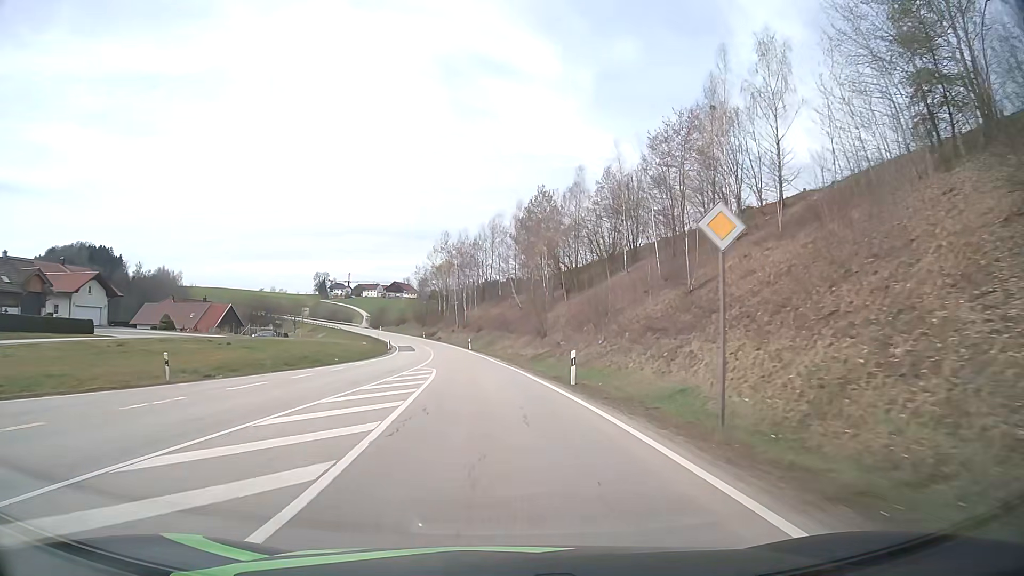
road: secondary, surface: asphalt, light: Day
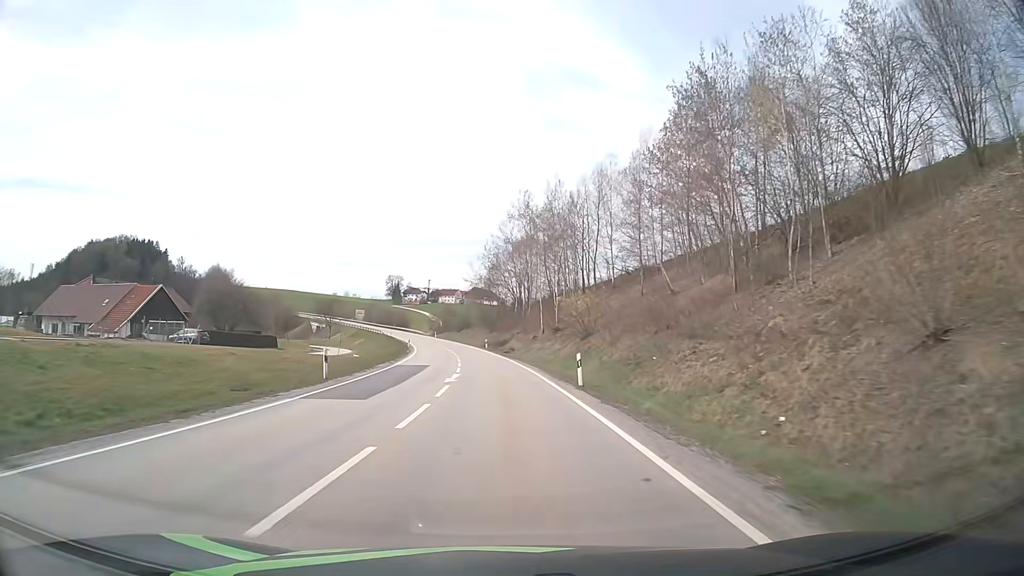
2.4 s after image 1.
(-3.3, +48.5) m; -7°
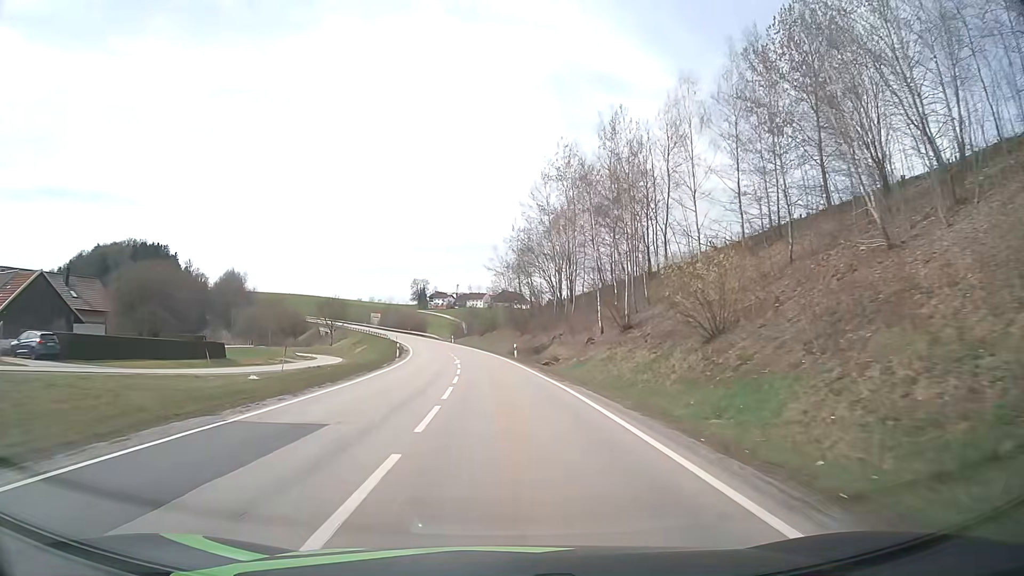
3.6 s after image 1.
(-0.6, +24.8) m; -2°
(0, +10) (0, +20) (-1, +30) (-2, +40) (-3, +50) (-4, +60) (-5, +70) (-7, +80) (-9, +89) (-11, +99) m
